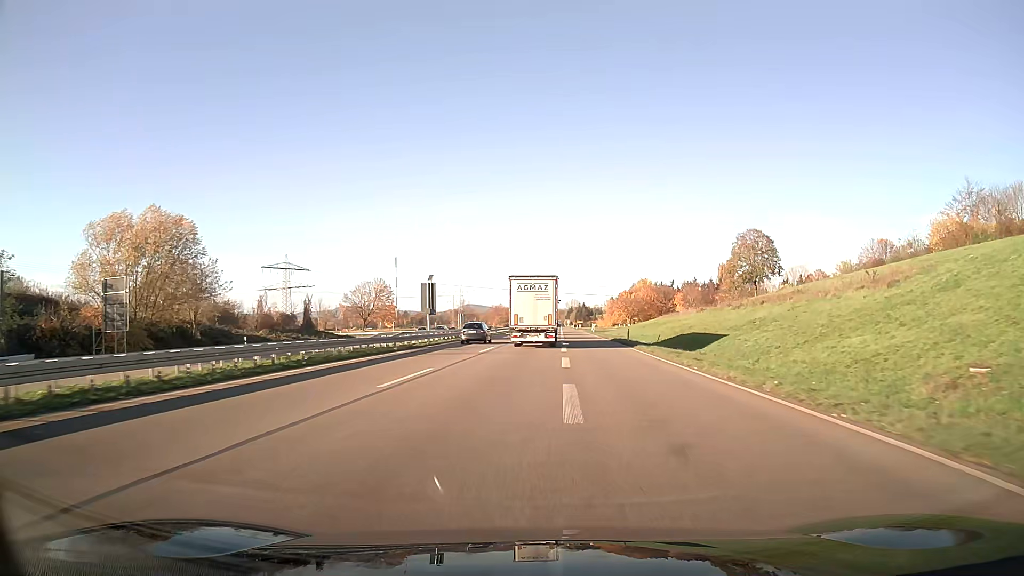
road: trunk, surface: asphalt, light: Day
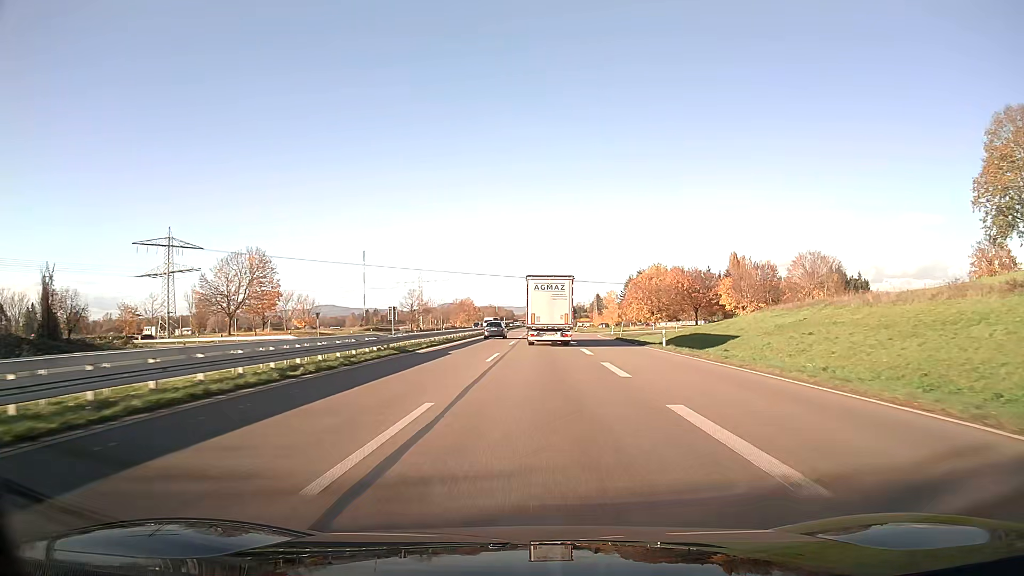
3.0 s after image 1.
(+0.9, +63.7) m; +2°
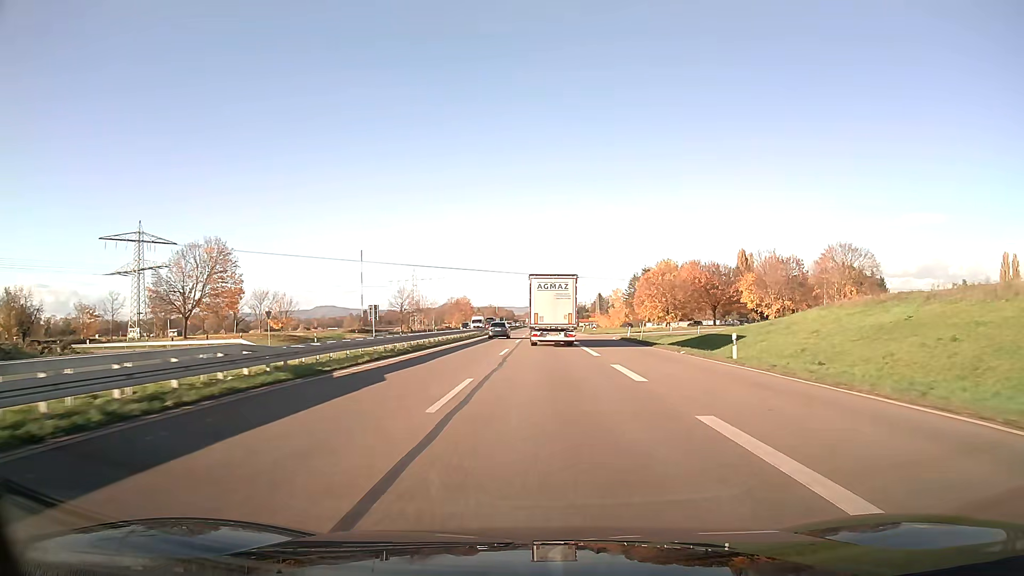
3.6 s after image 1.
(0.0, +13.3) m; 0°
